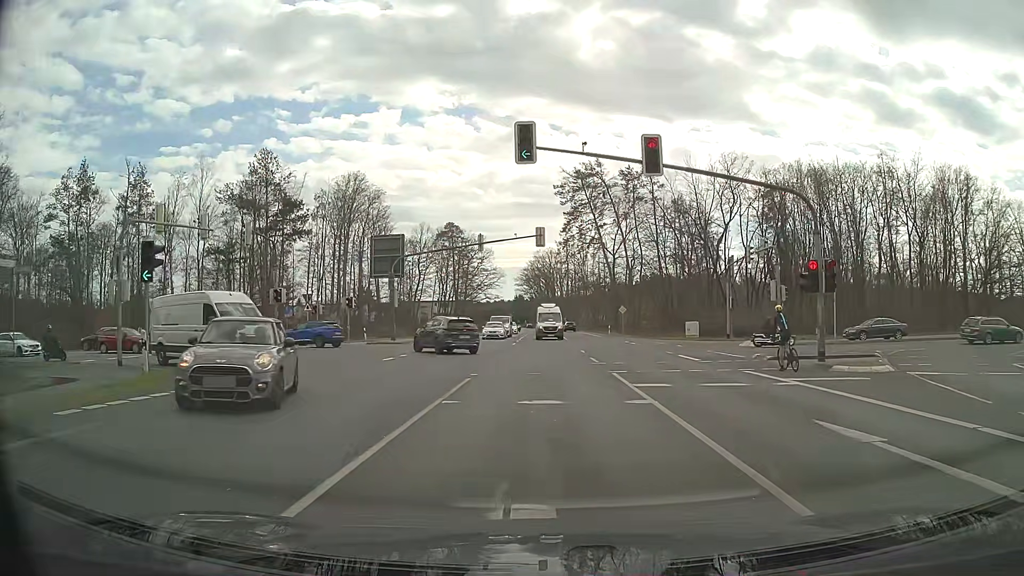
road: primary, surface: asphalt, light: Day
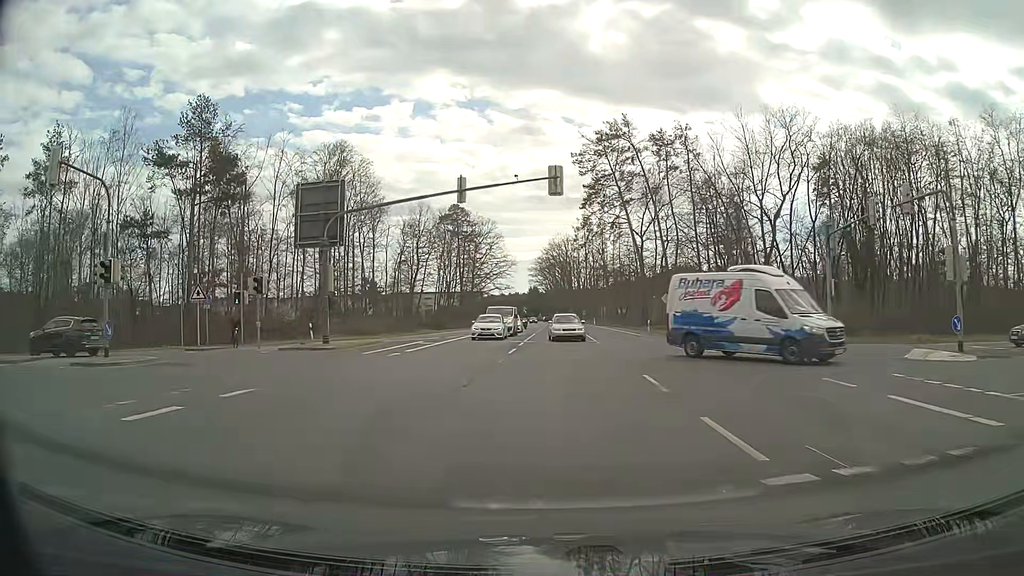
(+0.2, +17.1) m; 0°
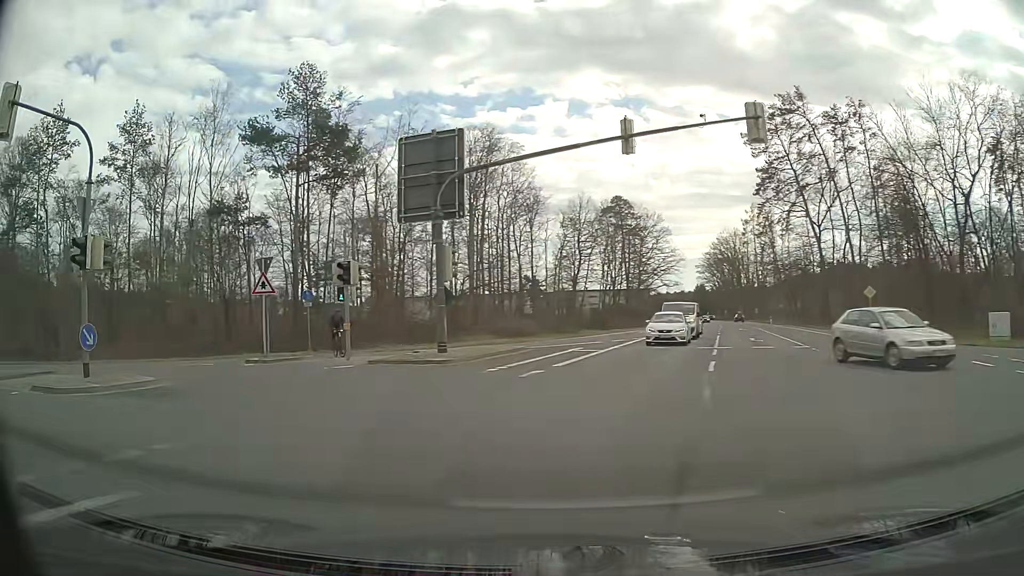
(-0.8, +8.6) m; -12°
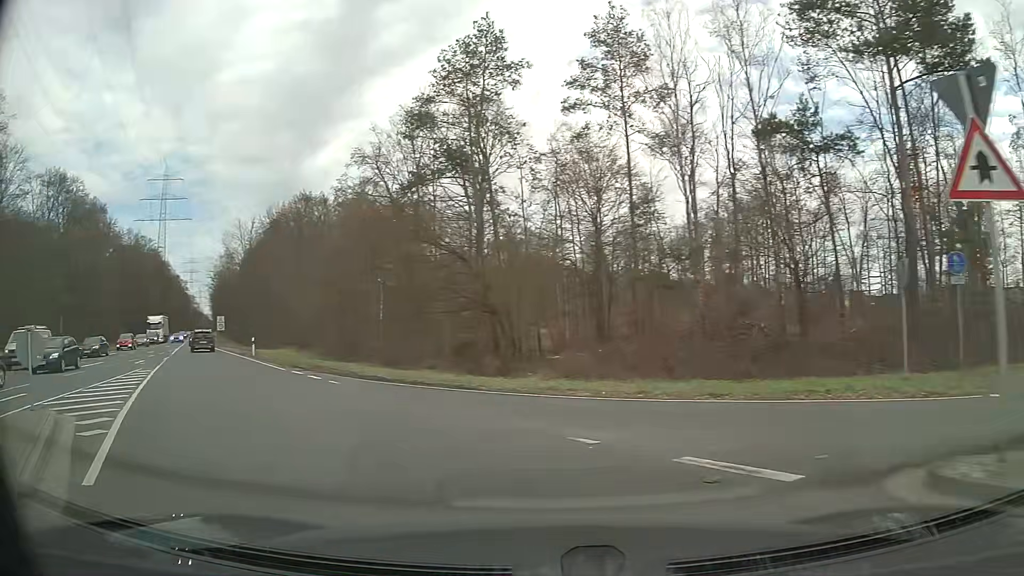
(-7.2, +15.6) m; -48°
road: secondary
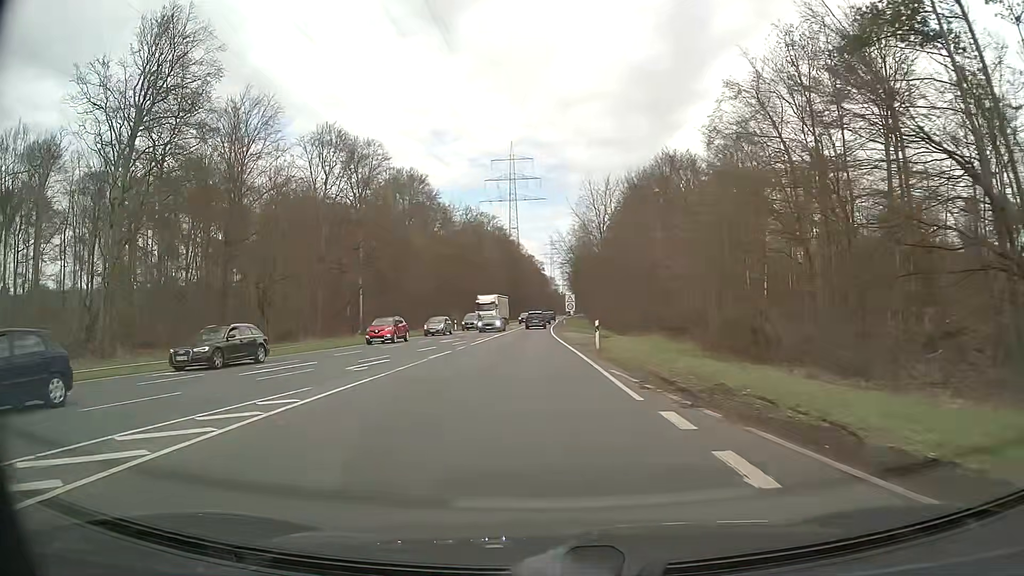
(-5.3, +15.4) m; -33°
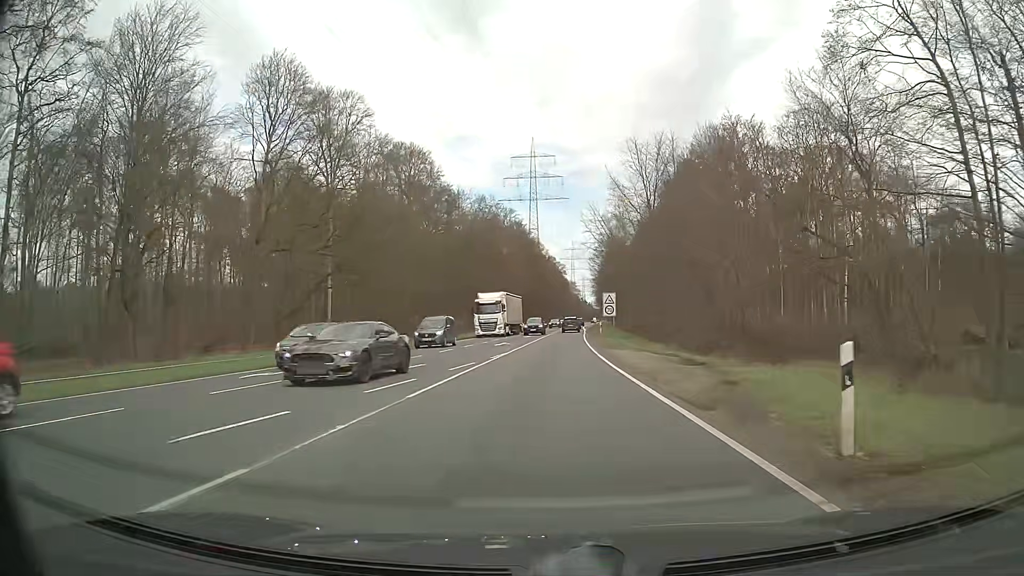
(-0.8, +20.7) m; -2°
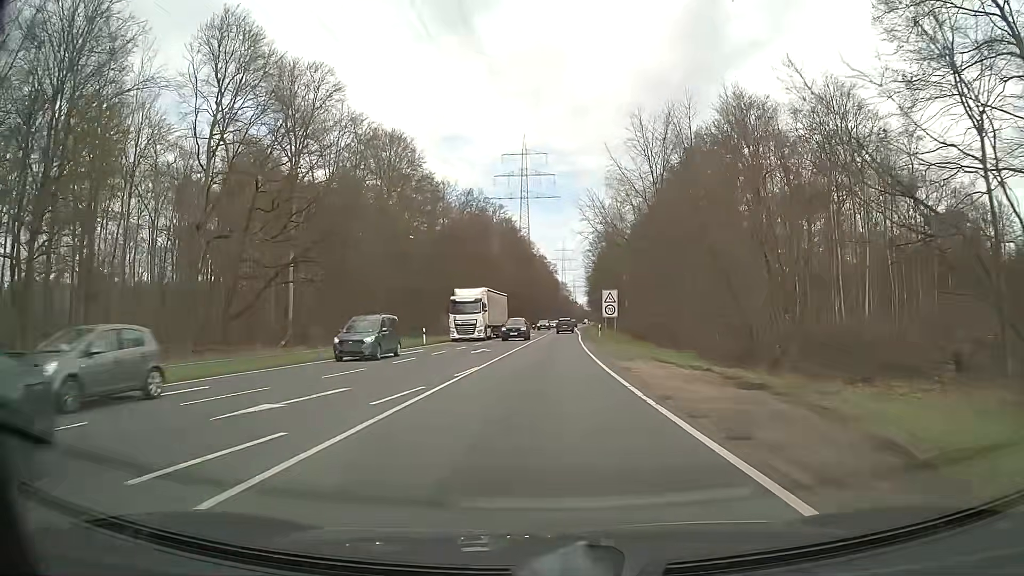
(0.0, +7.7) m; +1°
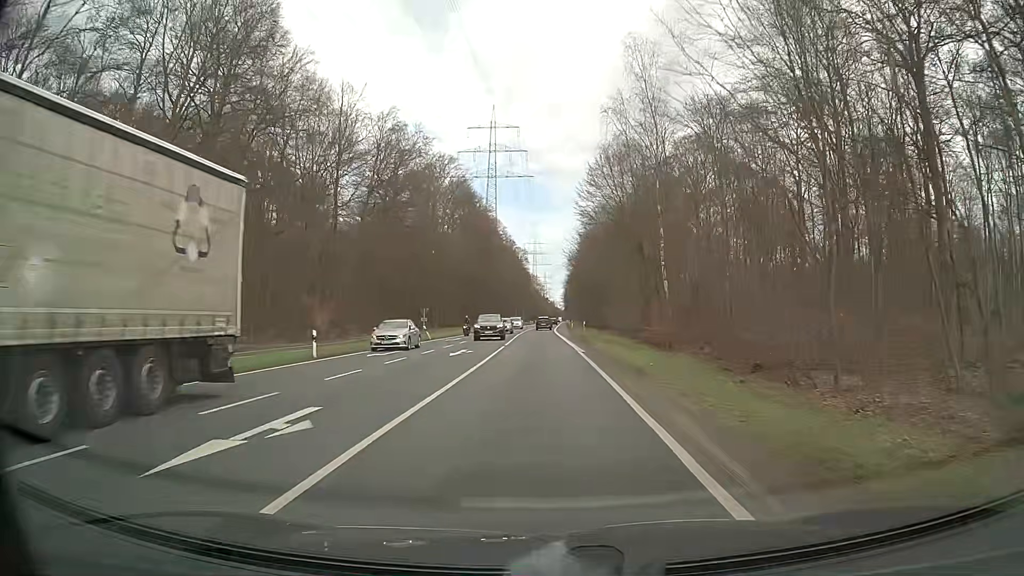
(+1.1, +44.2) m; +2°
(0, +10) (0, +20) (0, +30) (0, +40) (0, +50) (0, +60) (0, +70) (+1, +80) (+1, +90) (+1, +100) m
